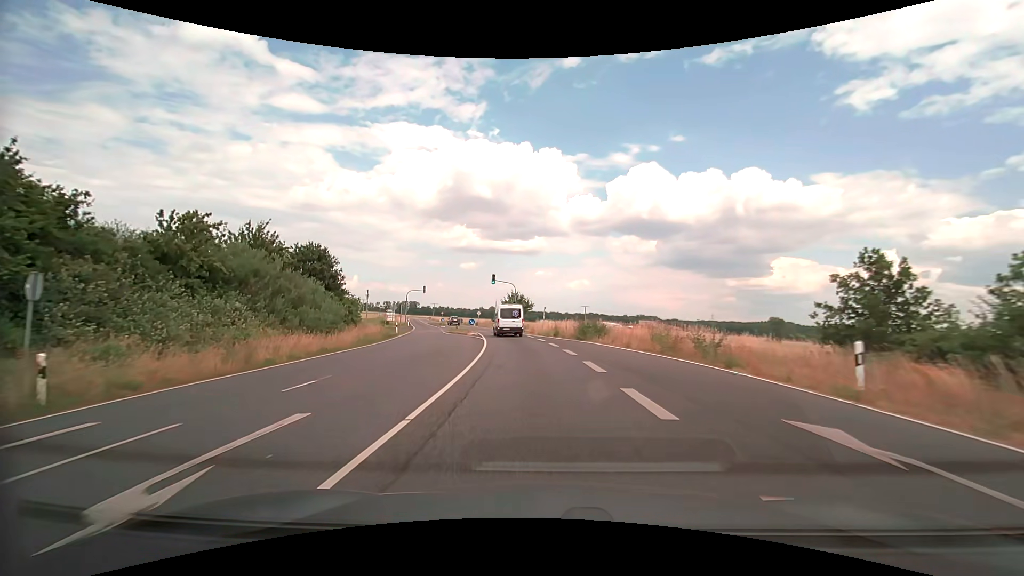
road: secondary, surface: asphalt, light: Day
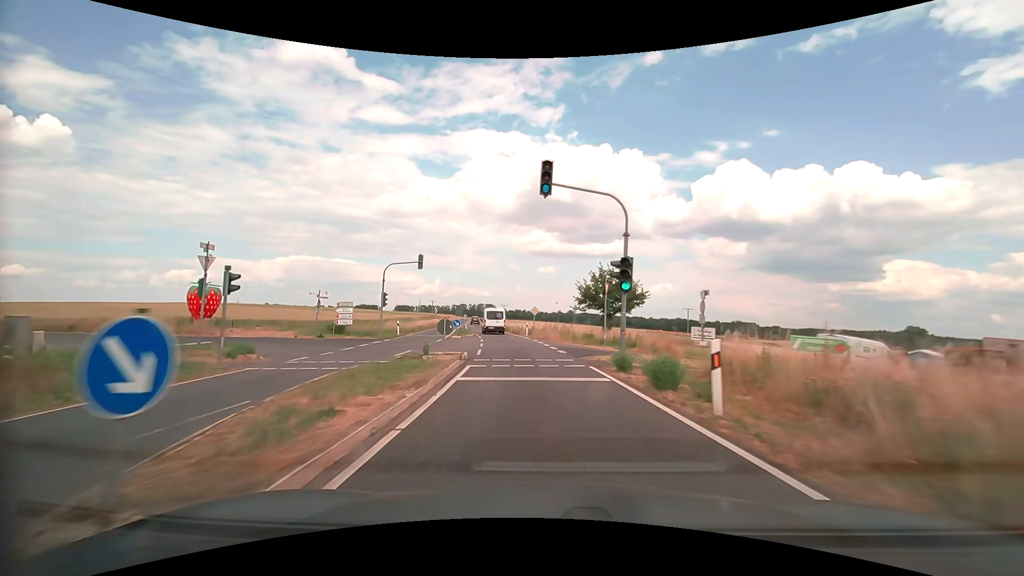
(-3.0, +42.3) m; -9°
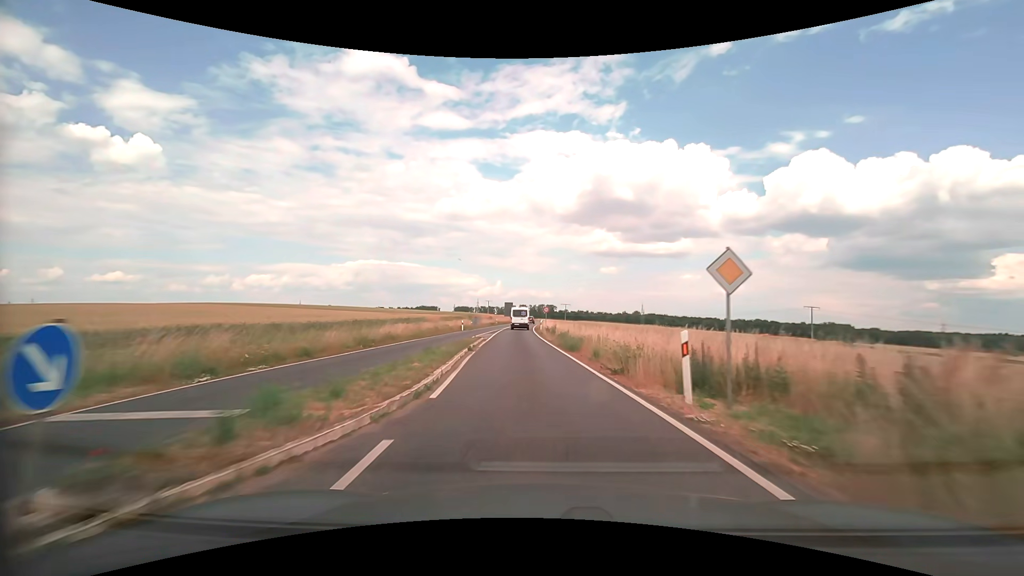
(-2.5, +36.0) m; -7°
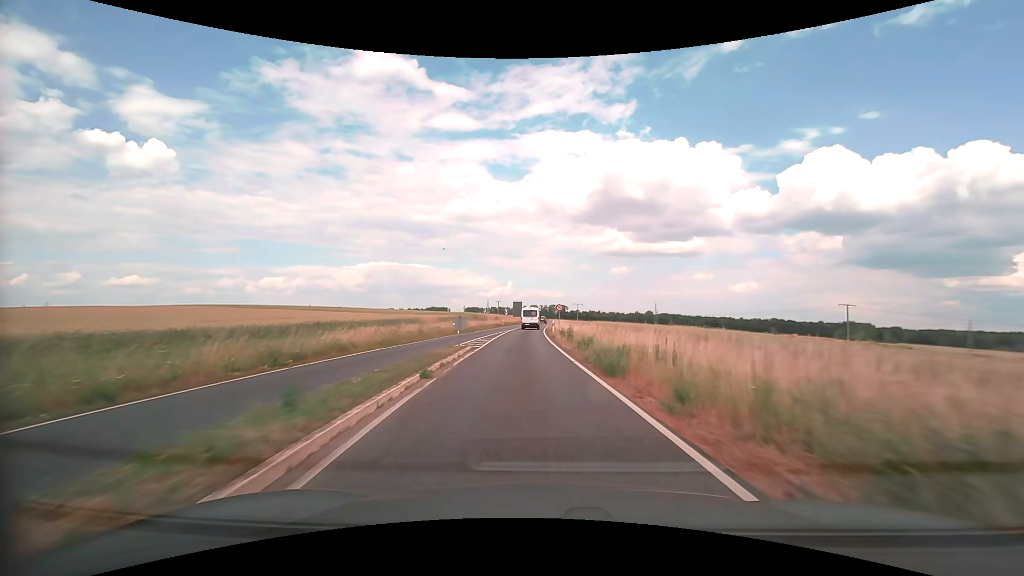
(-0.1, +9.3) m; -1°
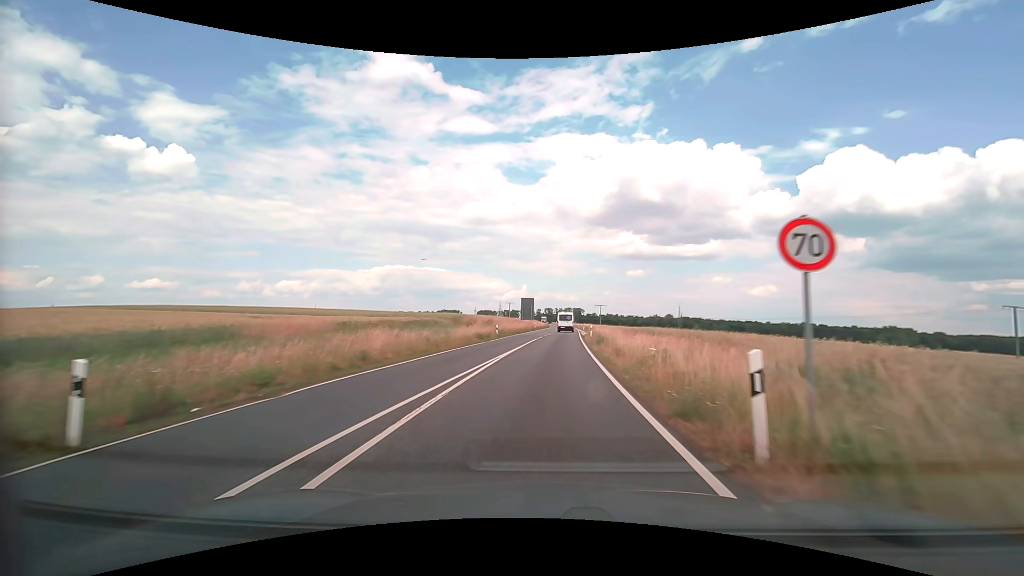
(-1.4, +38.4) m; -2°
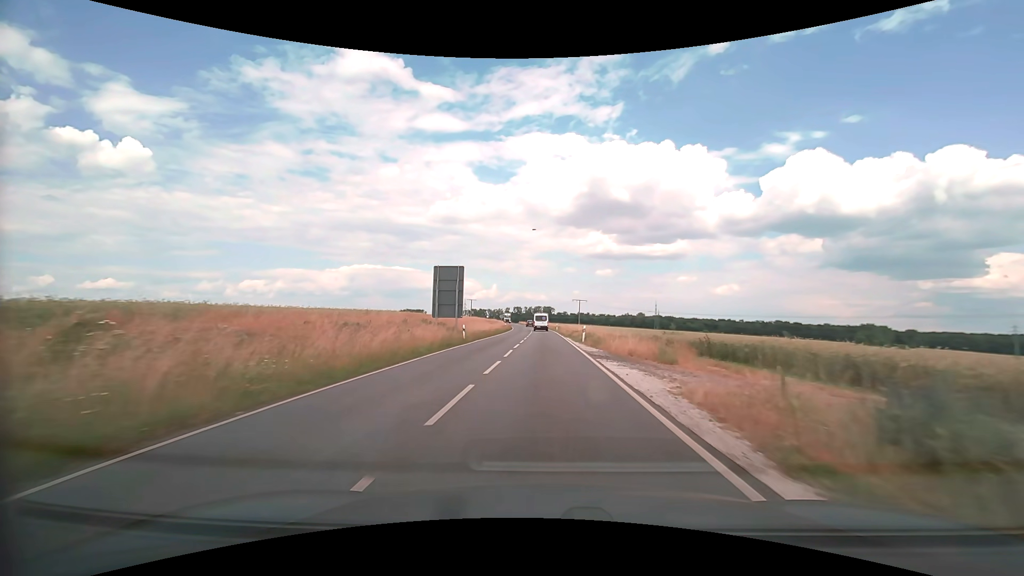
(+1.9, +50.1) m; +3°
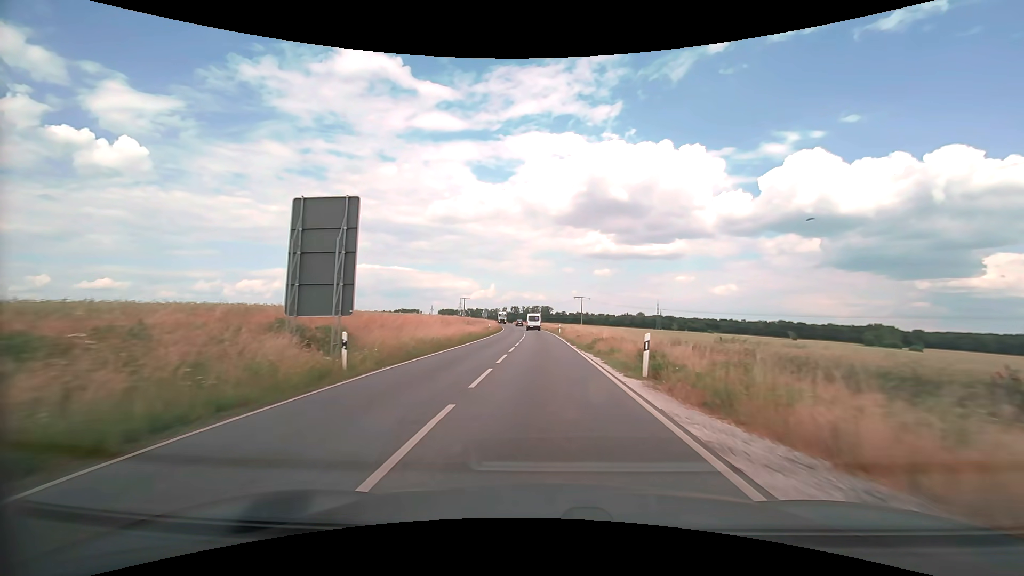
(+0.1, +20.7) m; 0°
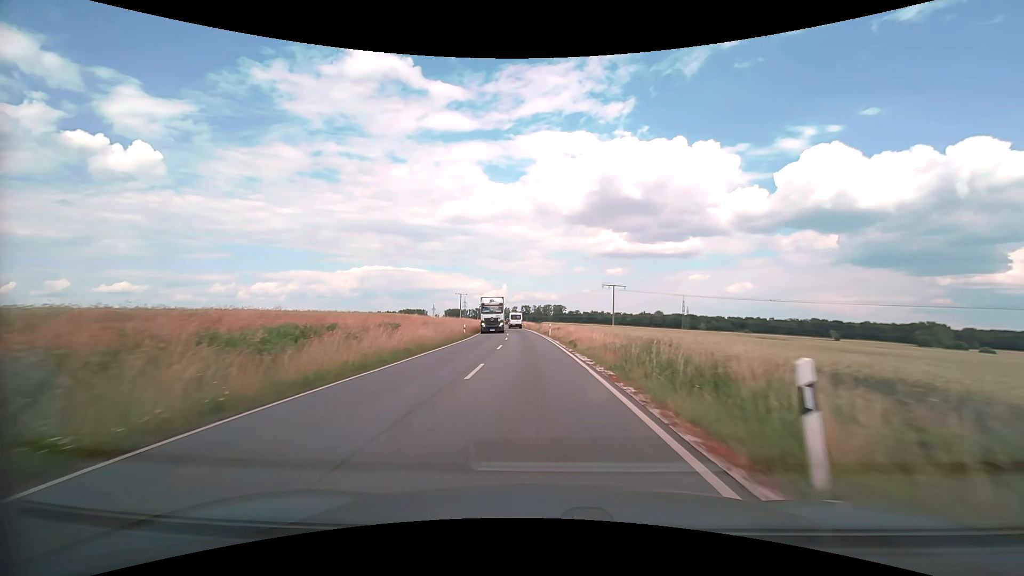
(-0.2, +53.2) m; -1°
(0, +10) (0, +20) (-1, +30) (-1, +40) (-2, +50) (-3, +60) (-4, +70) (-5, +80) (-6, +90) (-7, +100) m
